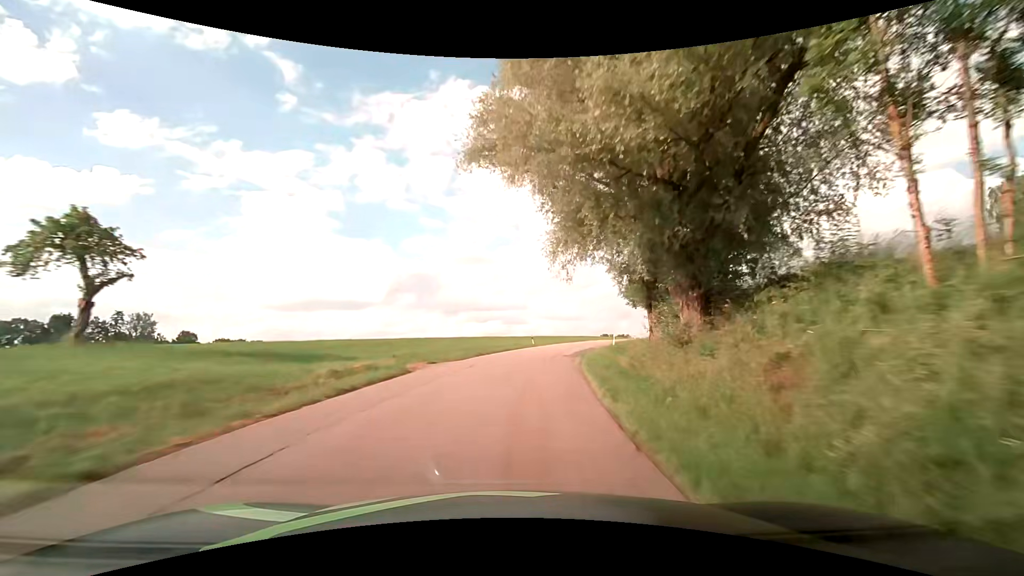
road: tertiary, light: Day
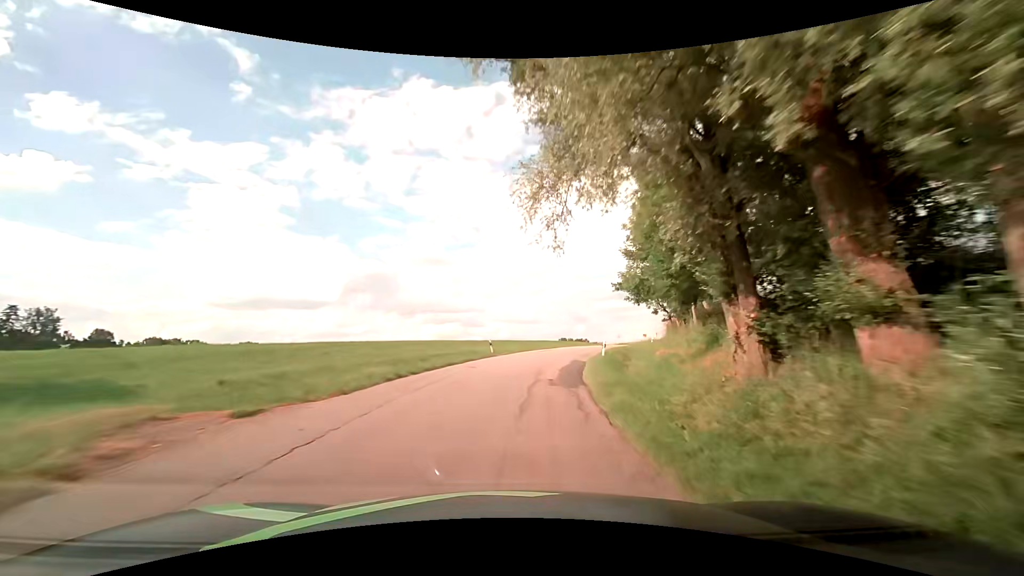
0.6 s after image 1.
(+0.4, +11.8) m; +3°
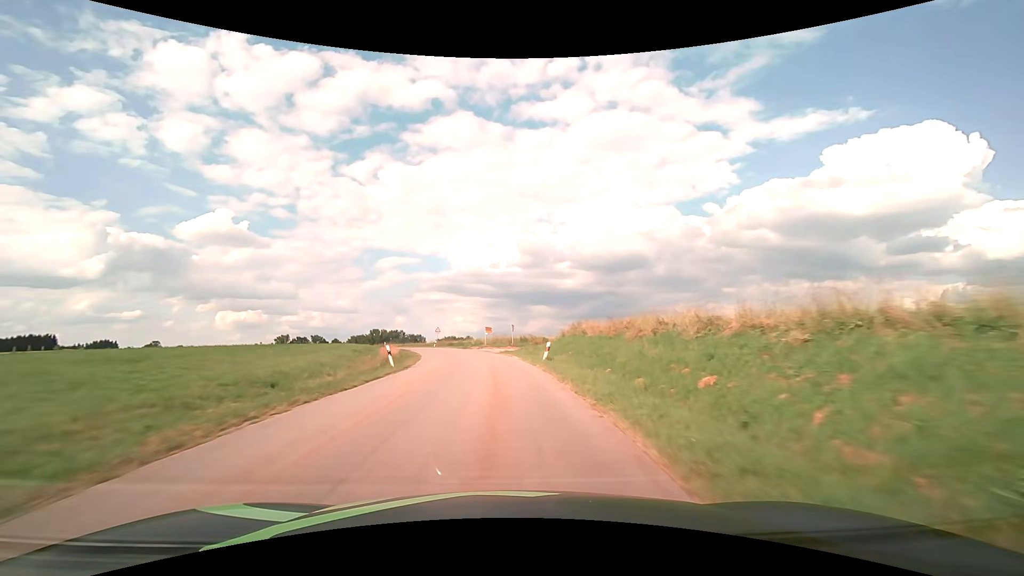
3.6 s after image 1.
(+13.7, +56.0) m; +22°
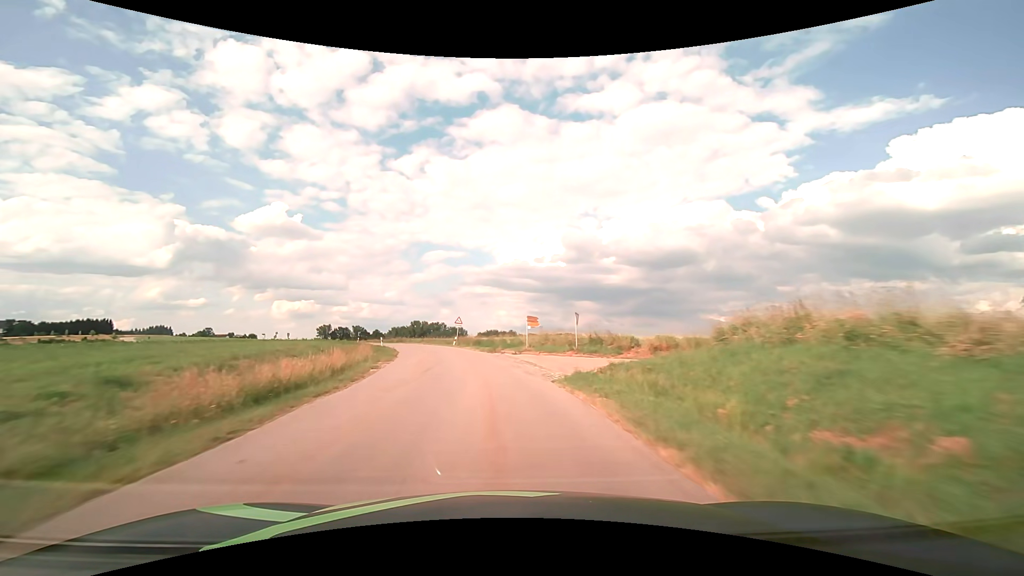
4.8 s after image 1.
(-0.8, +23.7) m; -5°
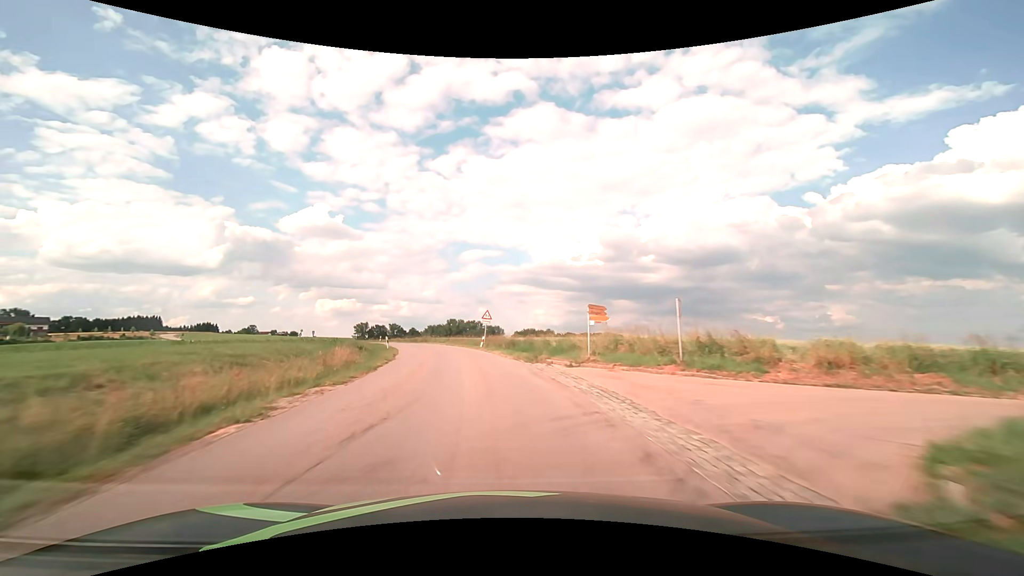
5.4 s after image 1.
(-0.4, +12.0) m; -4°
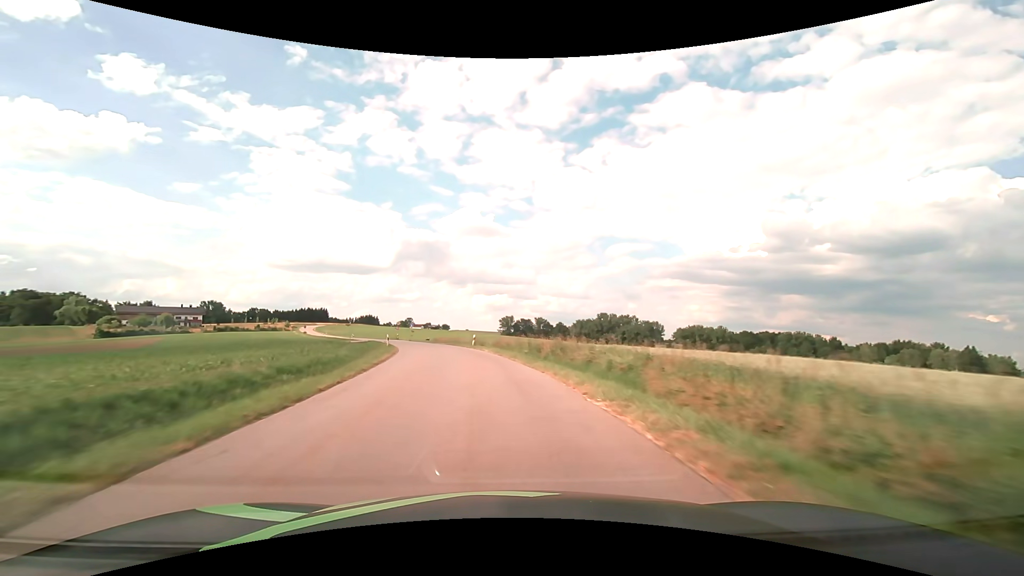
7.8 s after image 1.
(-6.9, +48.0) m; -17°
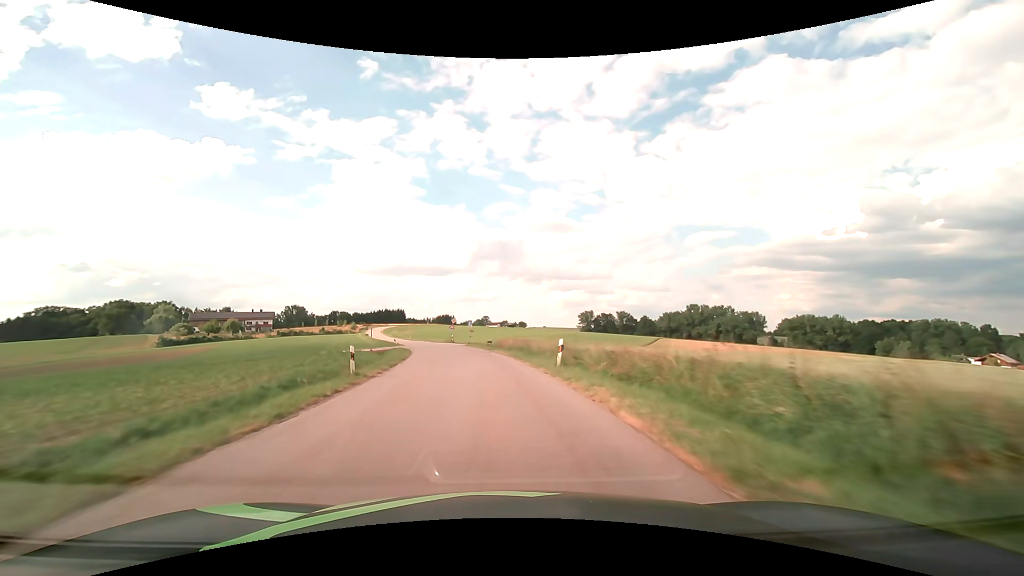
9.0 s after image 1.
(-1.8, +24.5) m; -9°
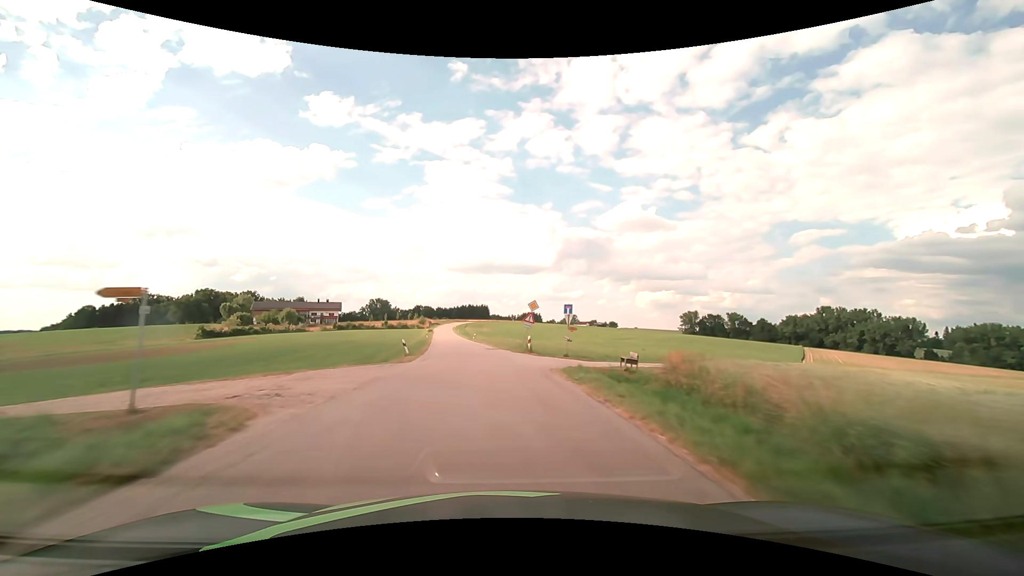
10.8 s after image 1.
(-3.5, +37.1) m; -10°
(0, +10) (-1, +20) (-2, +30) (-3, +40) (-4, +50) (-5, +60) (-7, +70) (-8, +80) (-9, +89) (-11, +99) m
